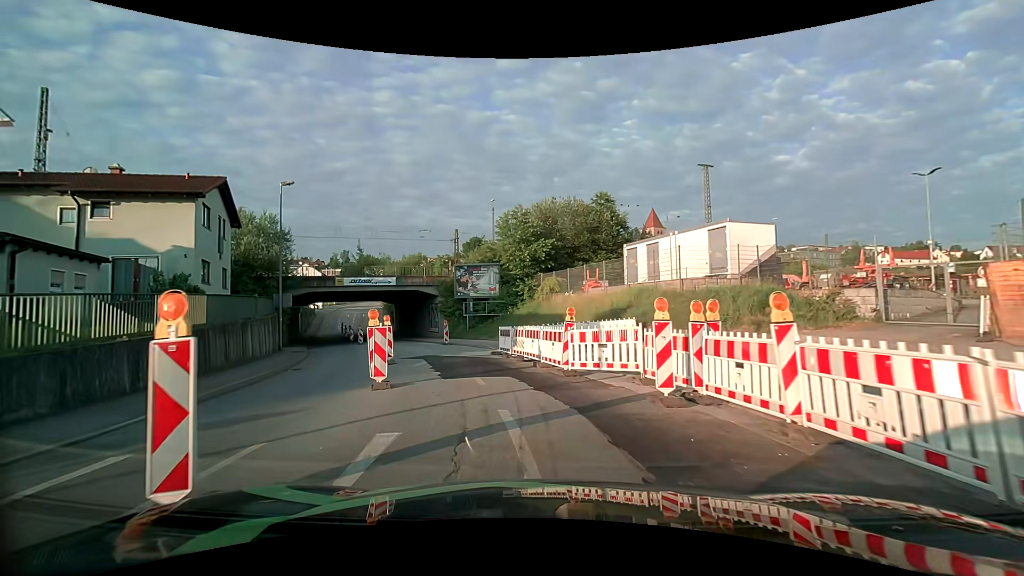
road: tertiary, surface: asphalt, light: Day
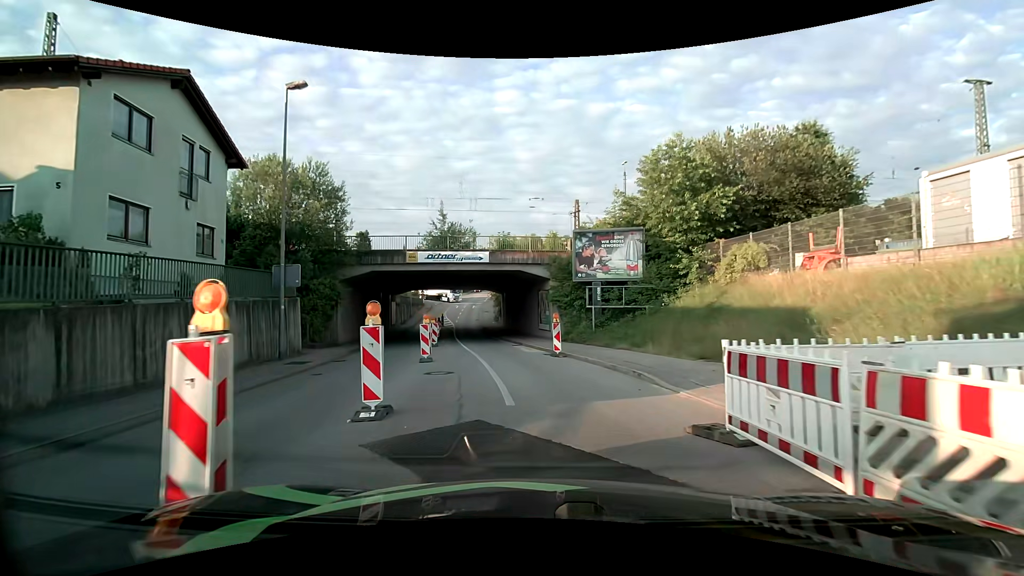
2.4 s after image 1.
(-2.0, +14.3) m; -14°
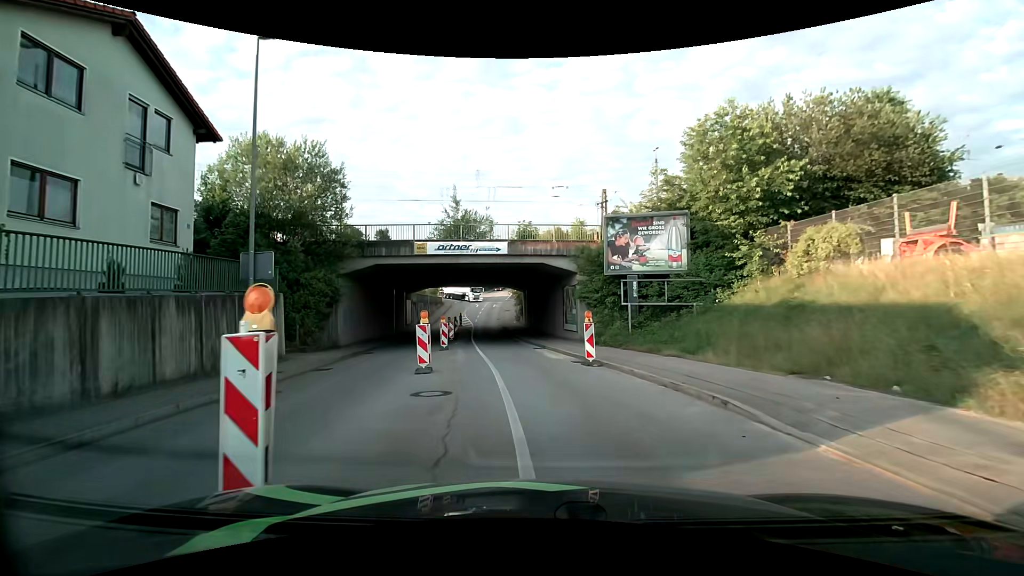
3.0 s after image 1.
(-0.1, +3.7) m; -3°
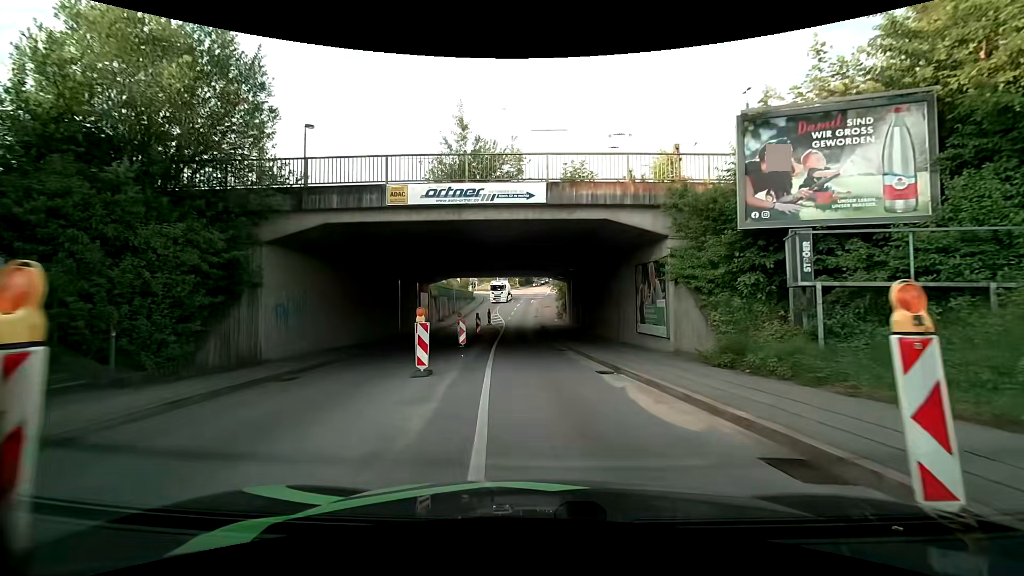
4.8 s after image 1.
(-0.5, +11.7) m; -4°
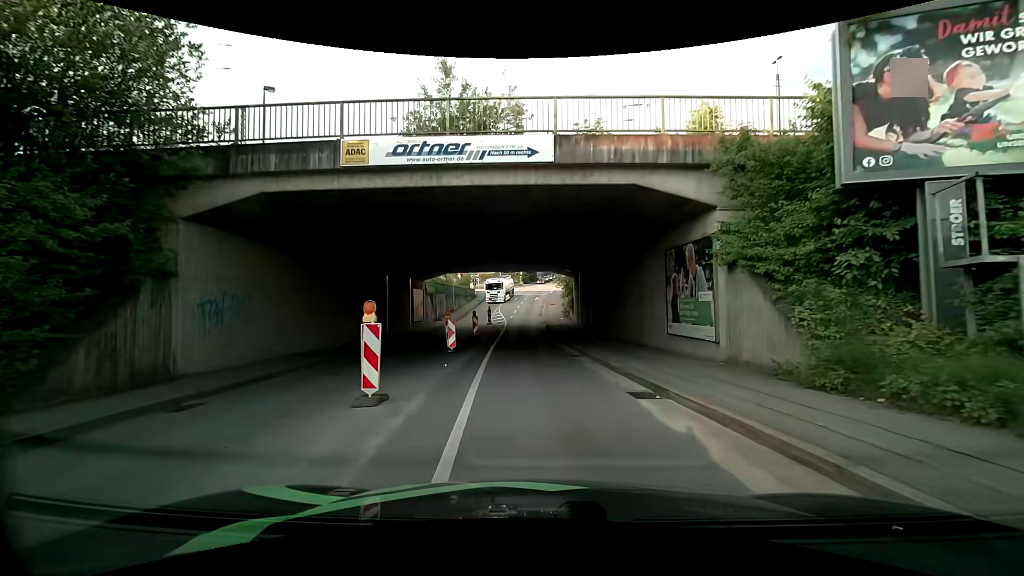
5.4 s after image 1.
(0.0, +4.0) m; 0°
